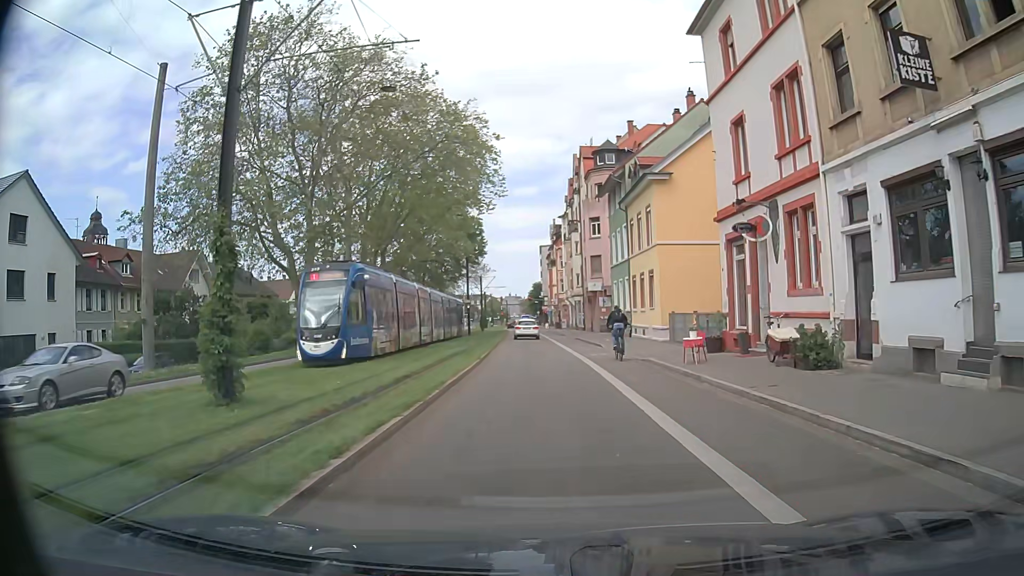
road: secondary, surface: asphalt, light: Day
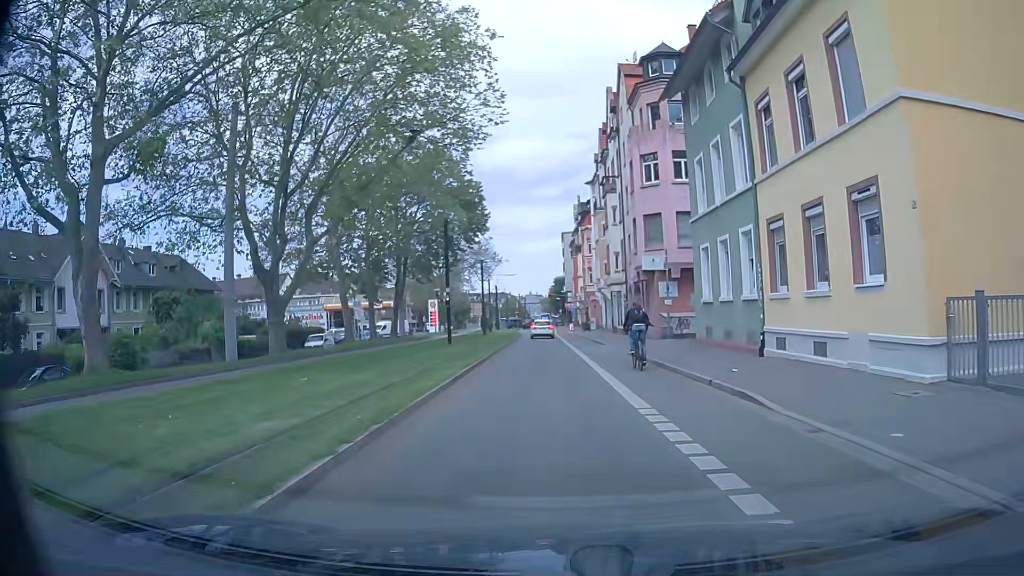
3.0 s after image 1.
(-0.4, +22.6) m; -3°
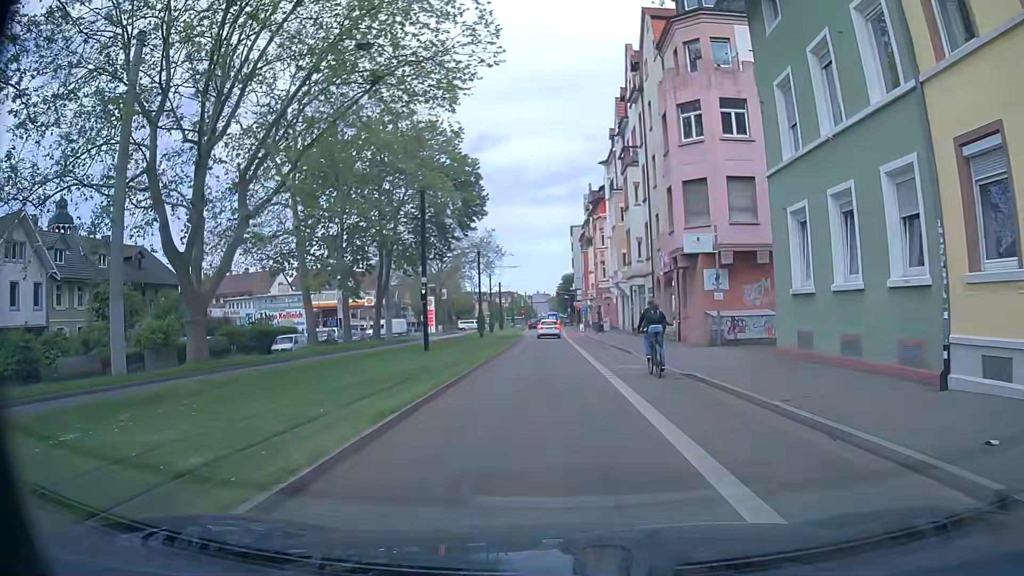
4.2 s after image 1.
(+0.1, +9.1) m; 0°
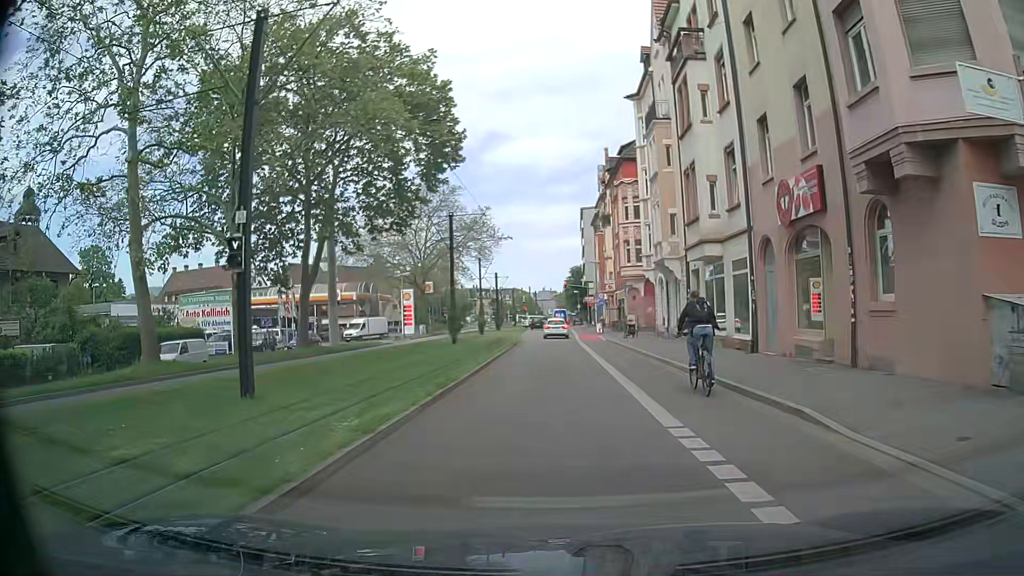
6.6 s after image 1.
(0.0, +18.0) m; +1°
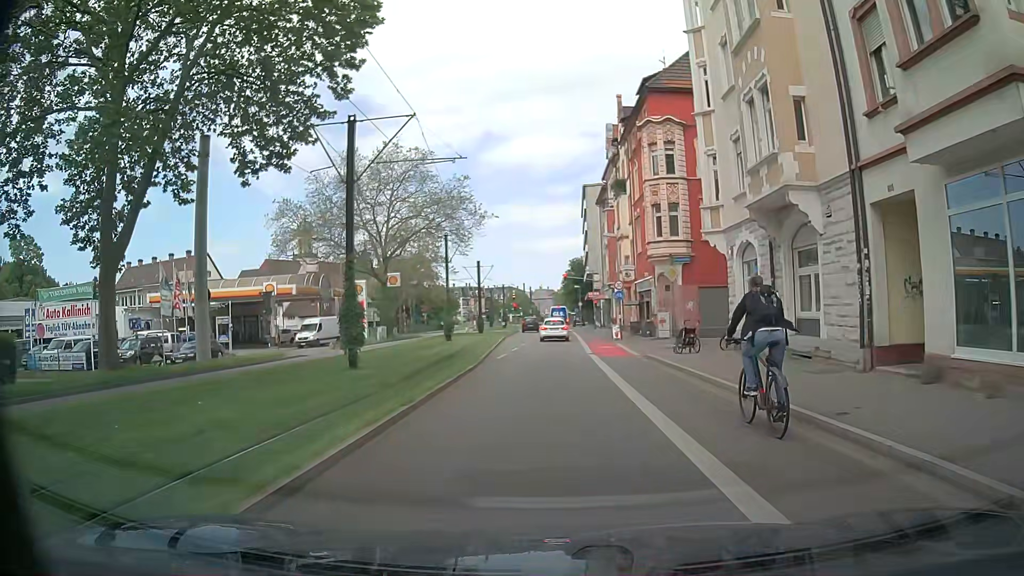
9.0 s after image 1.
(-0.2, +17.9) m; 0°
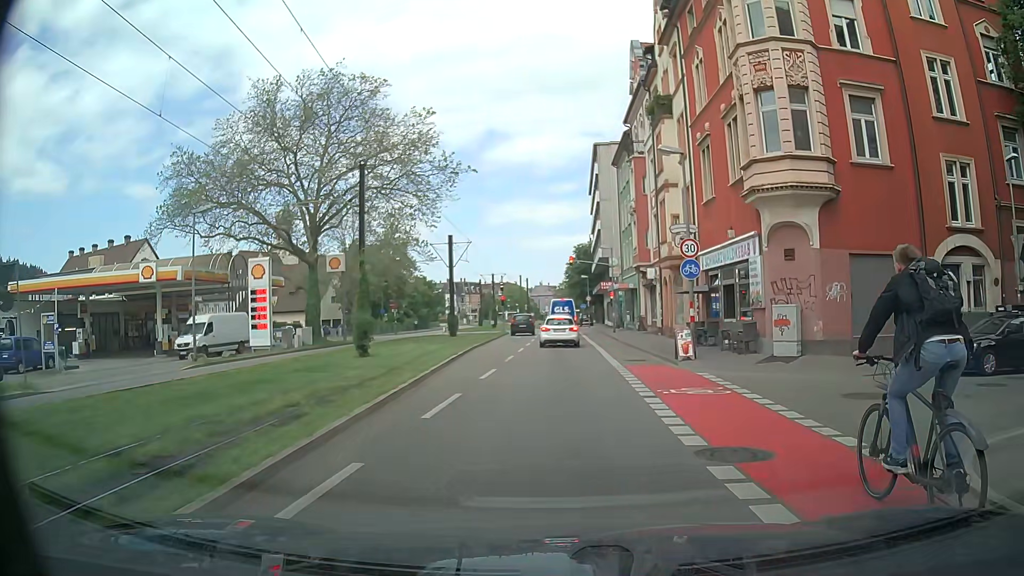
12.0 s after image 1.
(-0.5, +20.1) m; -1°
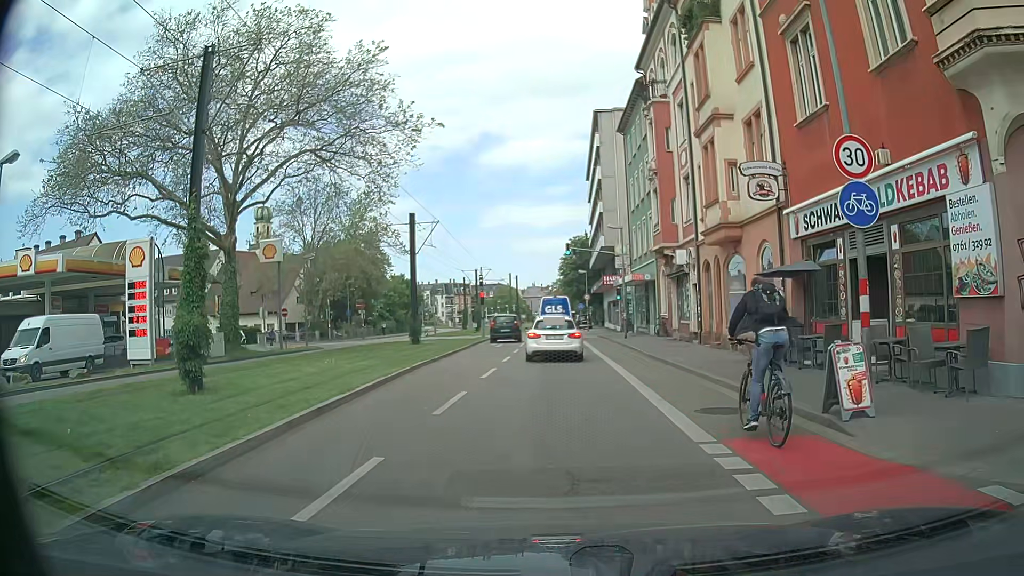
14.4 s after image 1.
(+0.2, +11.4) m; +1°
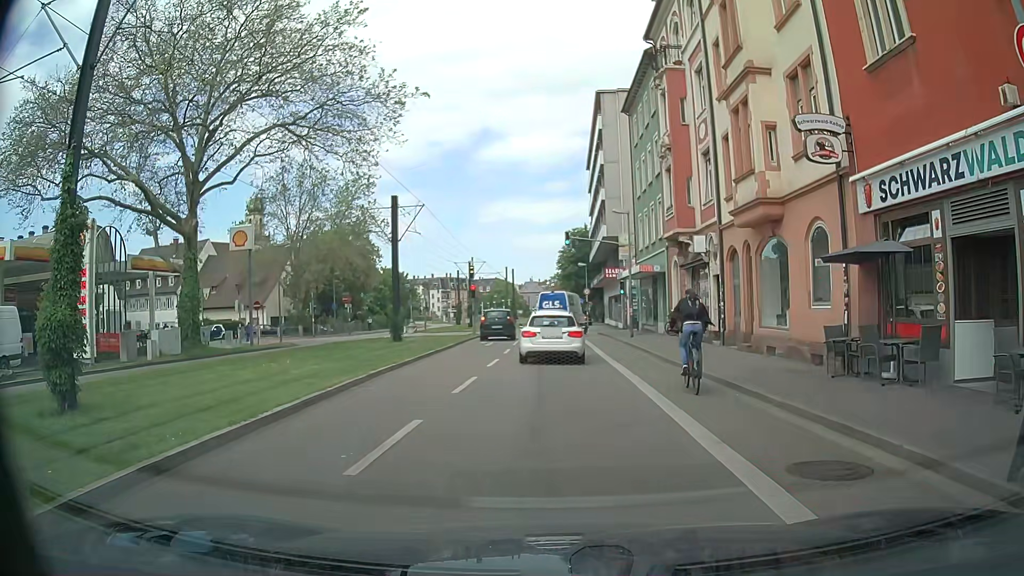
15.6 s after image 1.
(-0.2, +3.9) m; -1°
